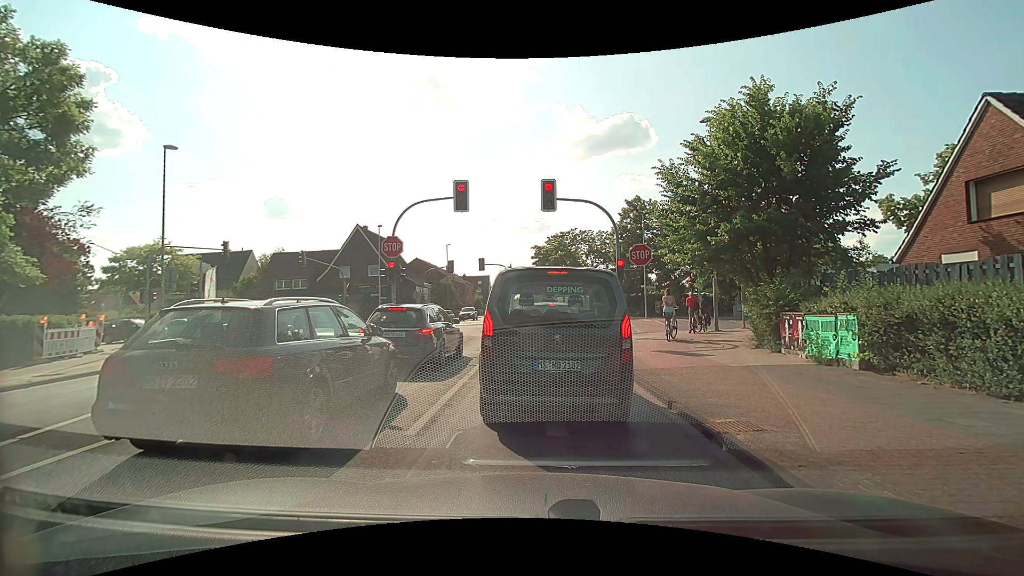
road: tertiary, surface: asphalt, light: Day
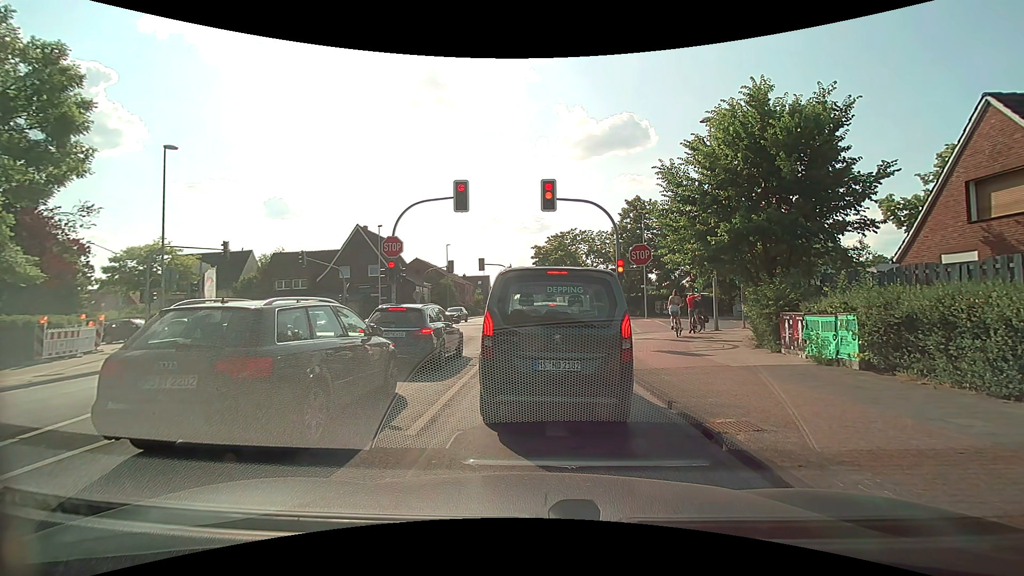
(0.0, 0.0) m; 0°
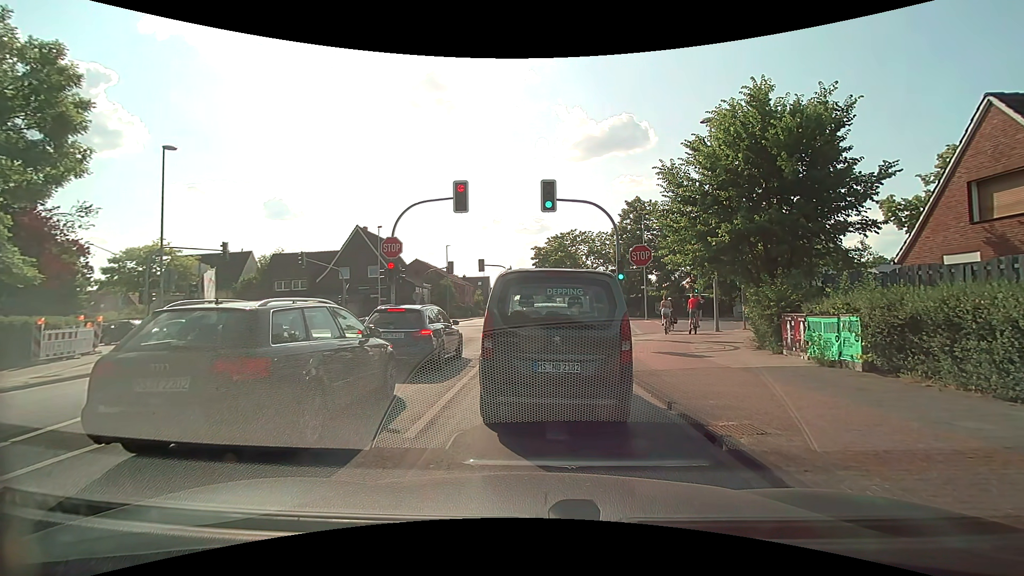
(0.0, +0.1) m; 0°
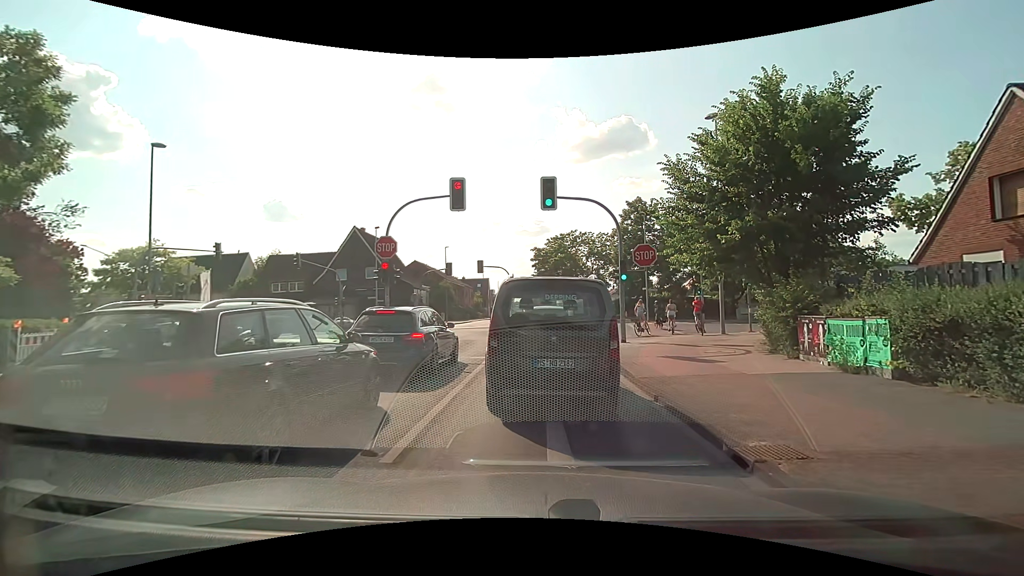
(0.0, +0.8) m; 0°
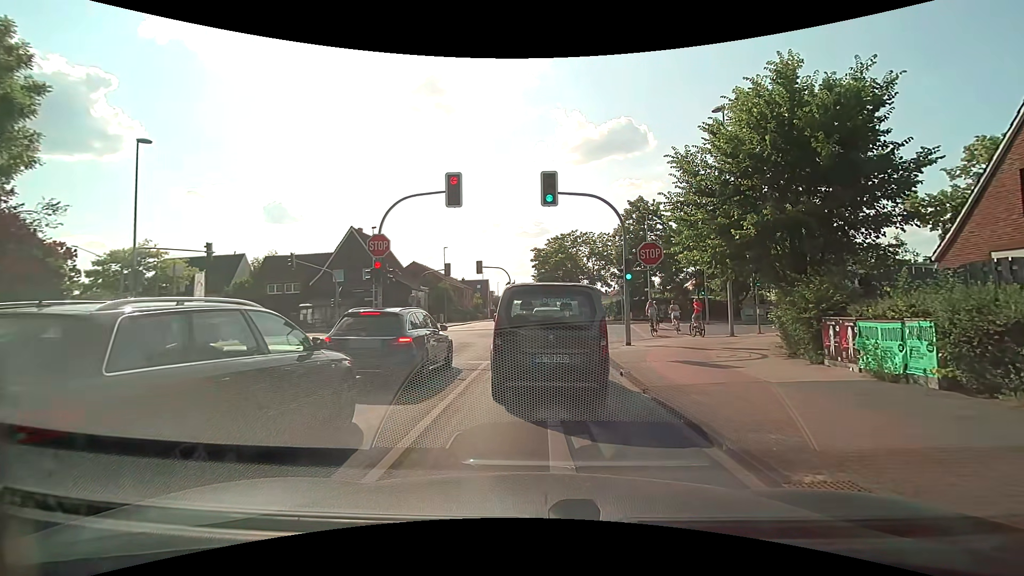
(0.0, +1.1) m; -2°
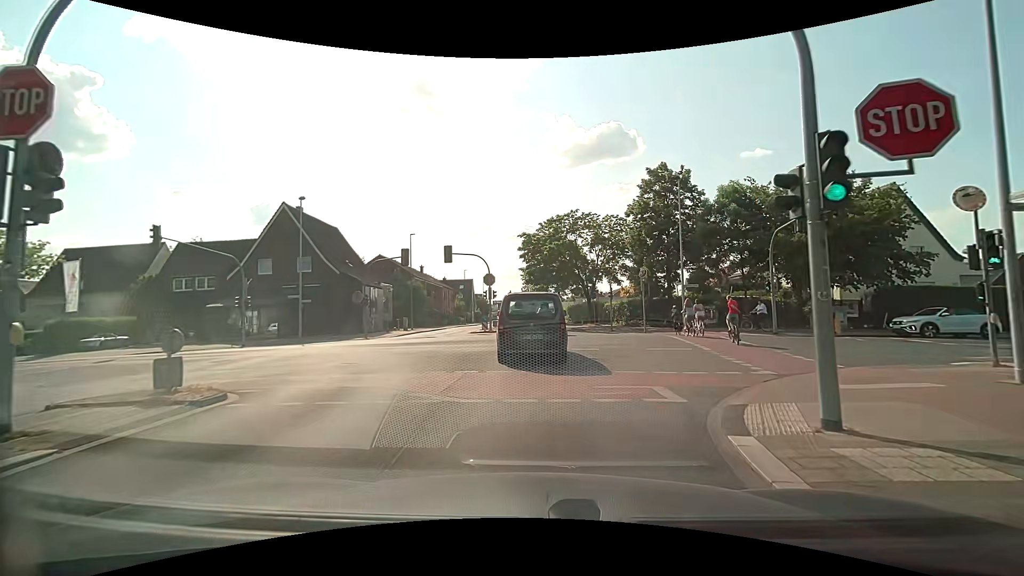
(0.0, +13.7) m; 0°
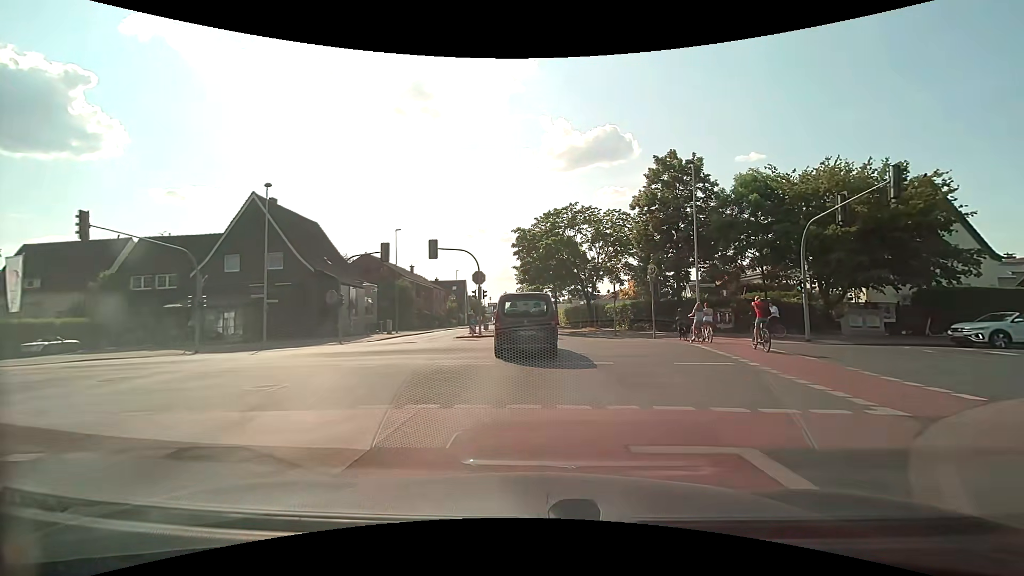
(+0.1, +4.0) m; 0°
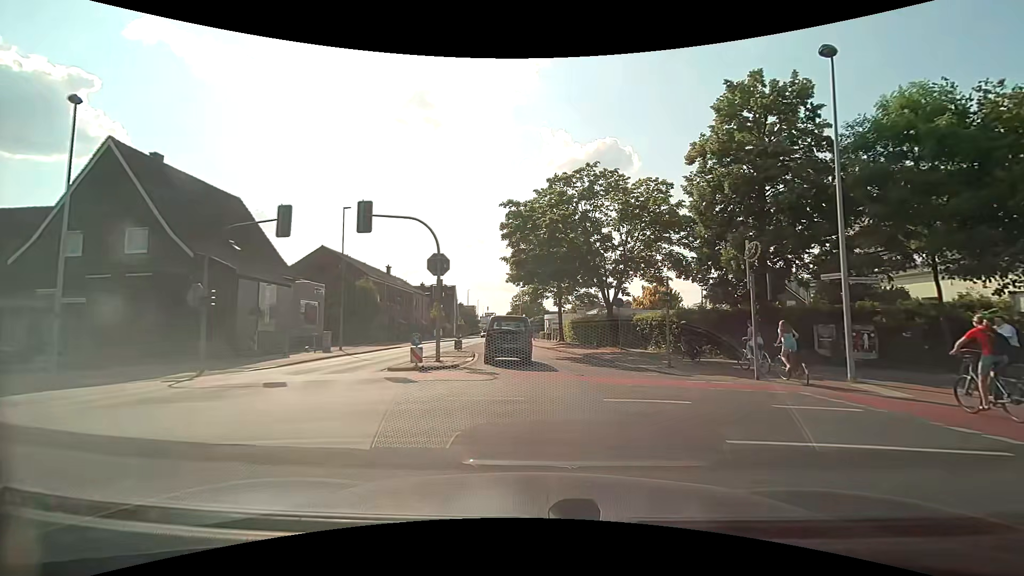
(+0.2, +13.8) m; +1°
(0, +10) (0, +20) (-1, +30) (-2, +40) (-3, +50) (-4, +60) (-5, +70) (-5, +80) (-6, +90) (-6, +100) m
